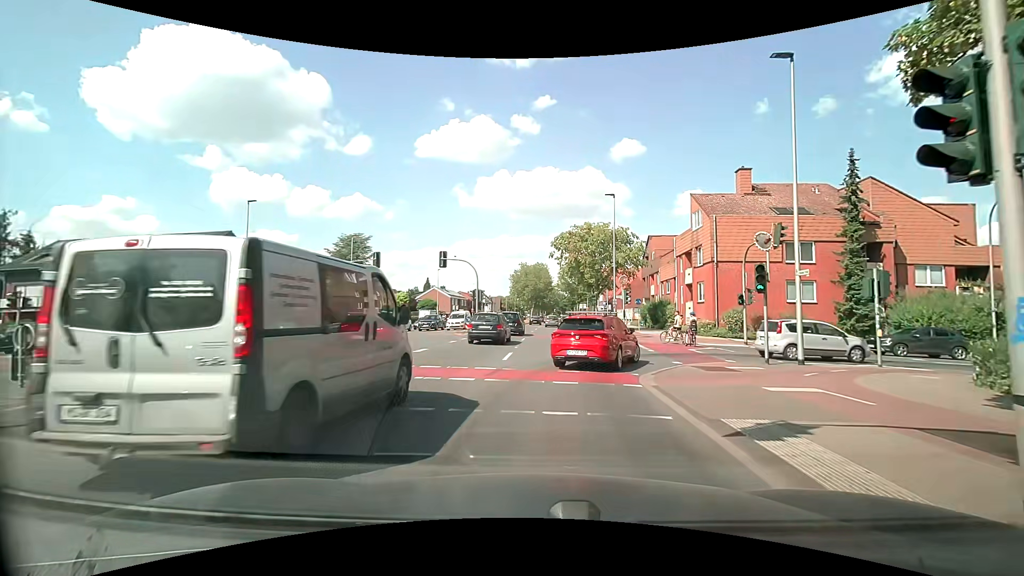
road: secondary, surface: asphalt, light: Day
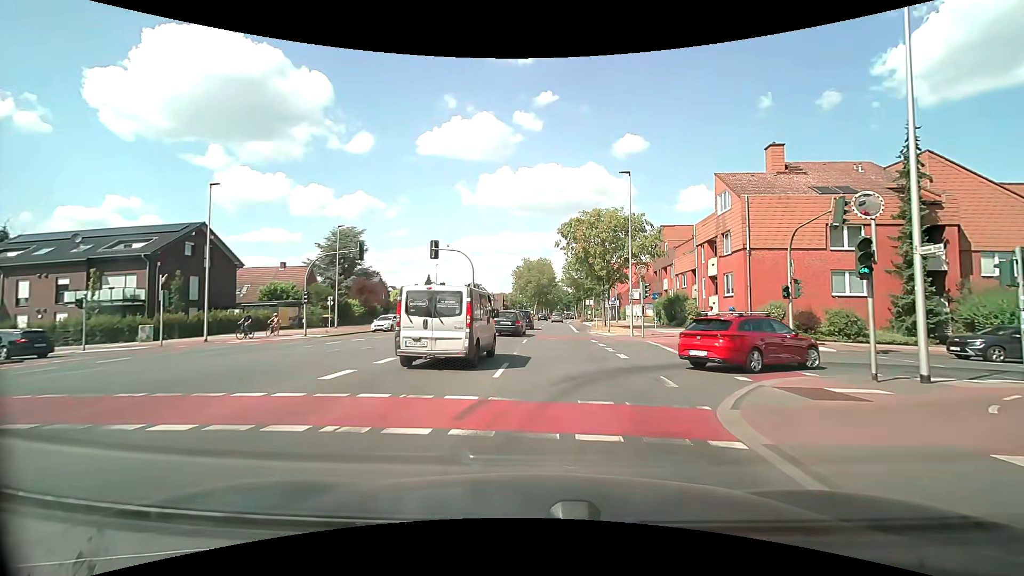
(+0.1, +4.8) m; 0°
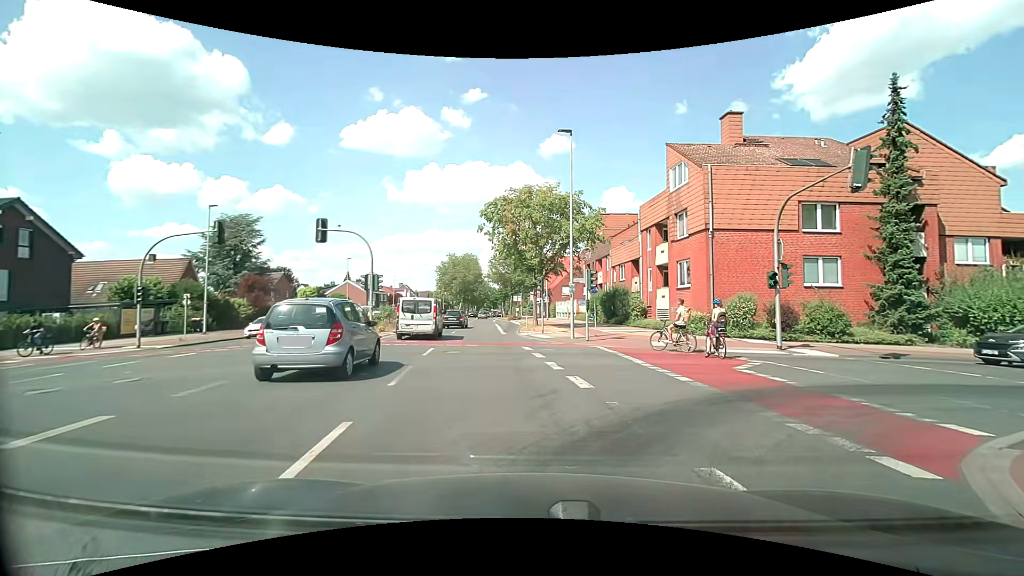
(+0.4, +7.3) m; +8°
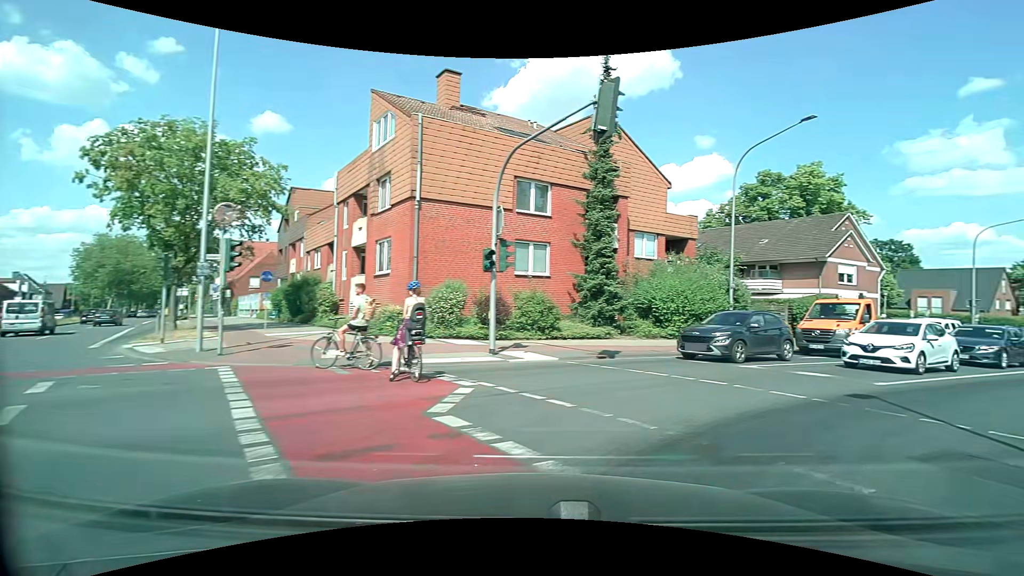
(+1.7, +7.1) m; +29°
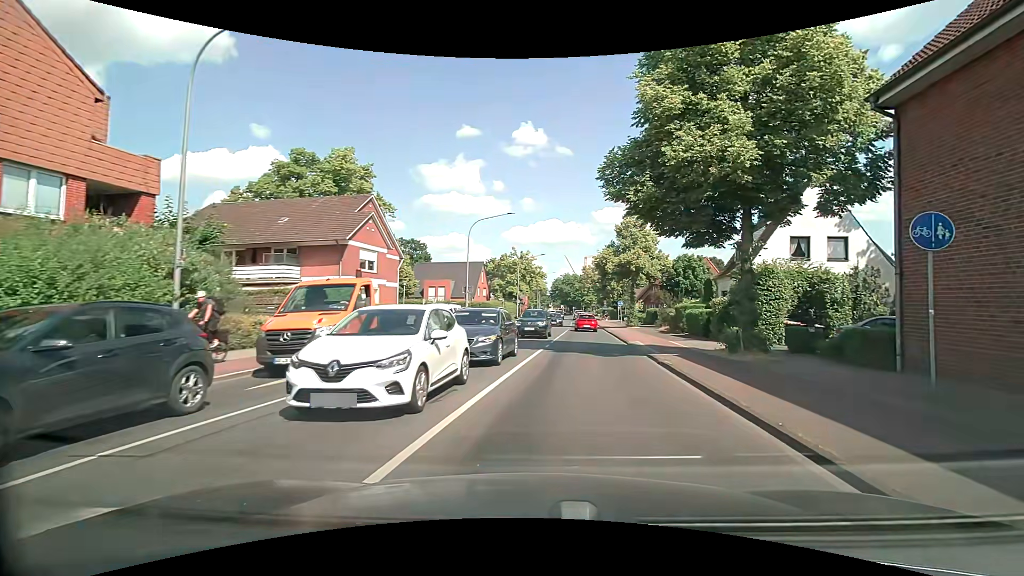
(+5.1, +8.7) m; +51°
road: tertiary
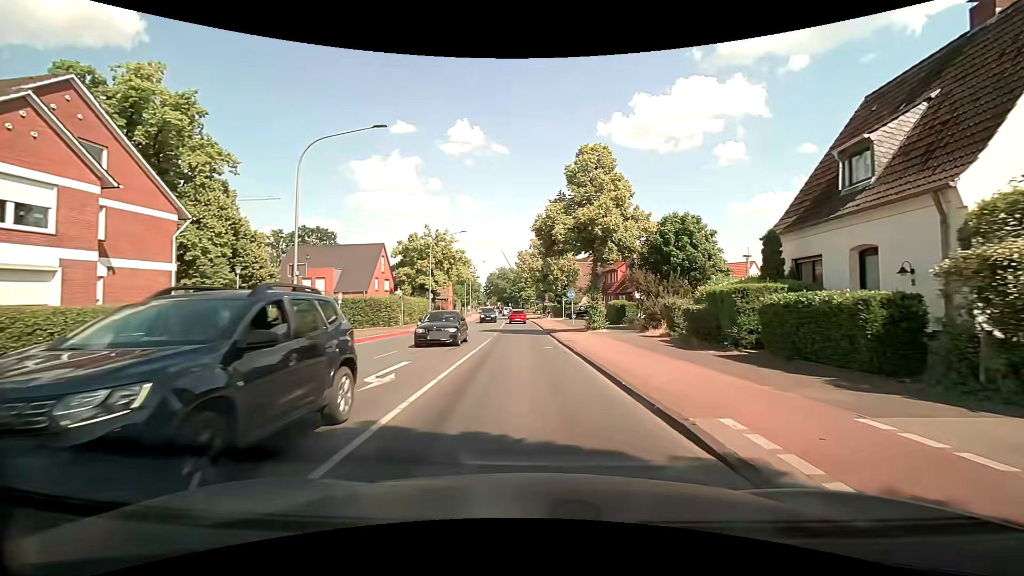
(+2.2, +19.5) m; +6°
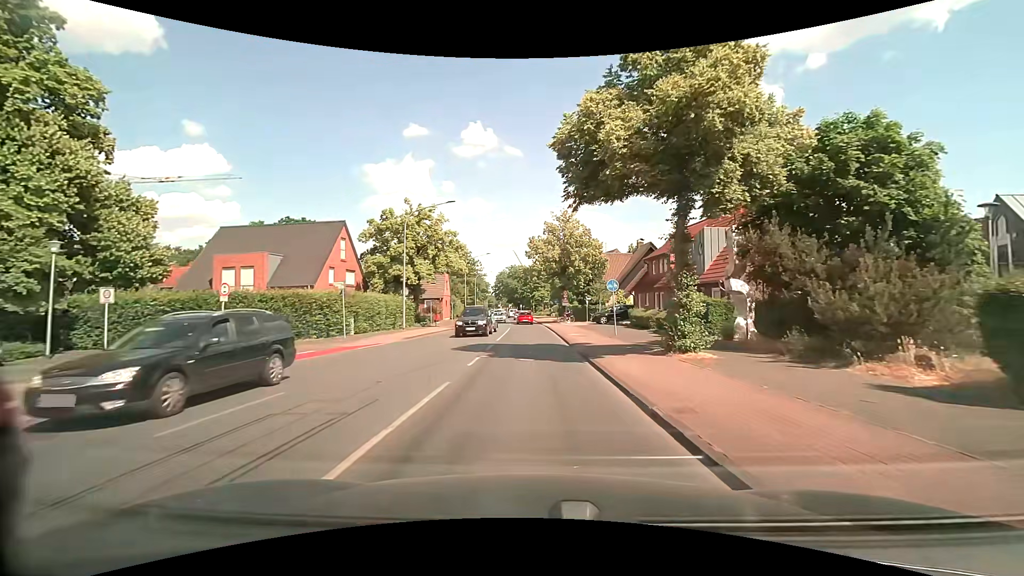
(+0.3, +15.6) m; 0°
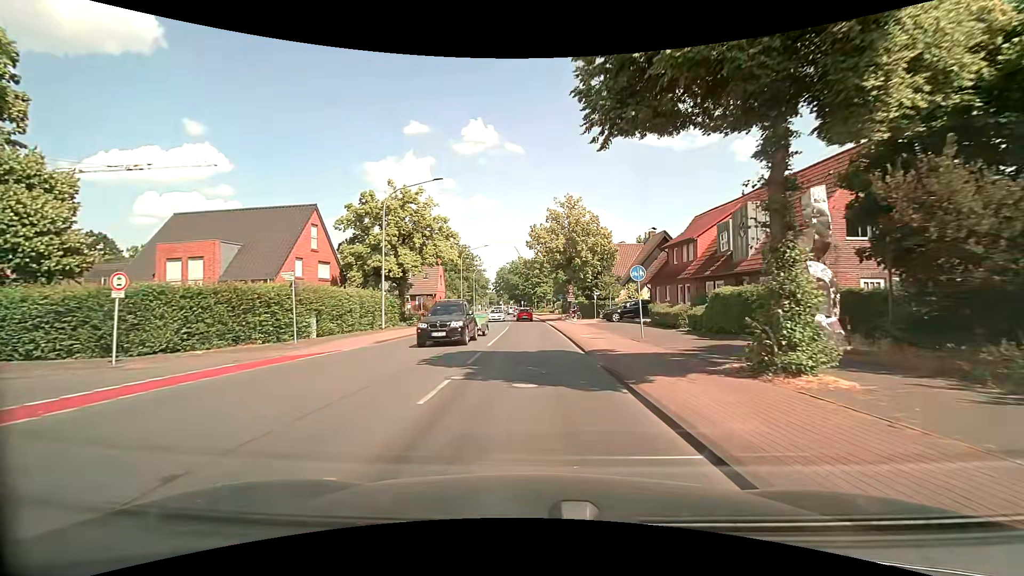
(0.0, +5.7) m; 0°
(0, +10) (0, +20) (0, +30) (0, +40) (0, +50) (-1, +60) (-1, +70) (-2, +80) (-3, +90) (-3, +100) m
